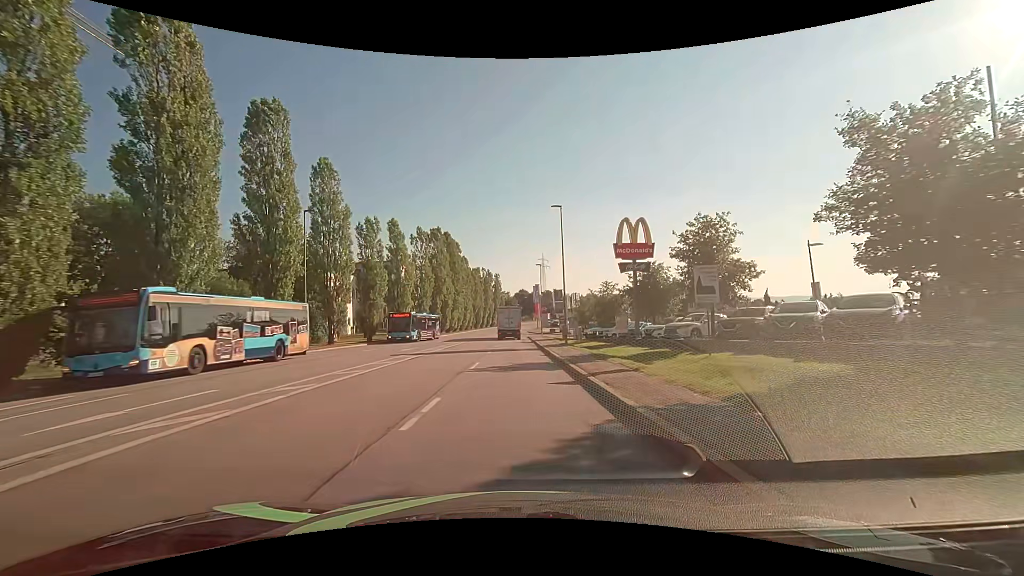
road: tertiary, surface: asphalt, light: Day
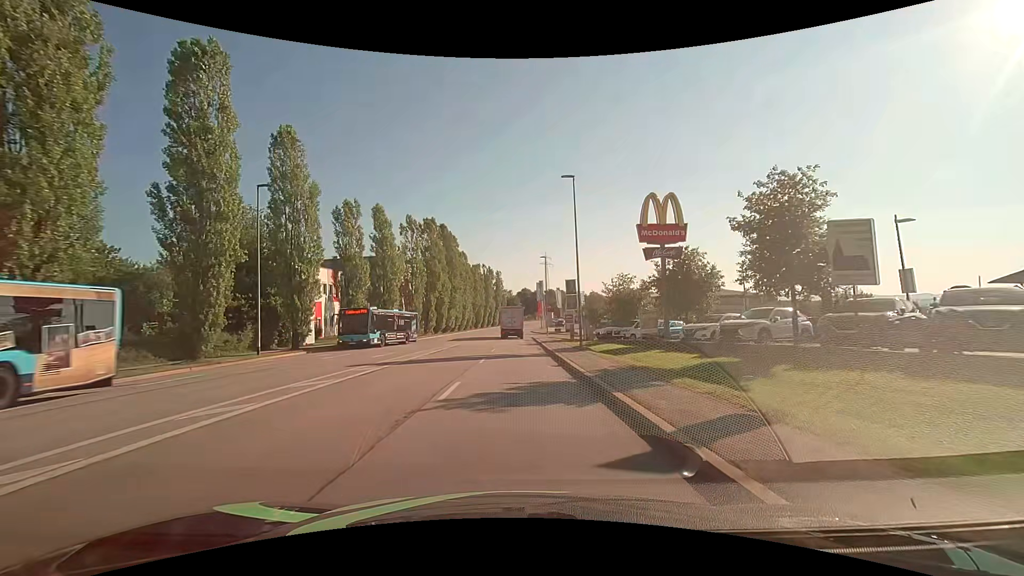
(+0.1, +7.2) m; 0°
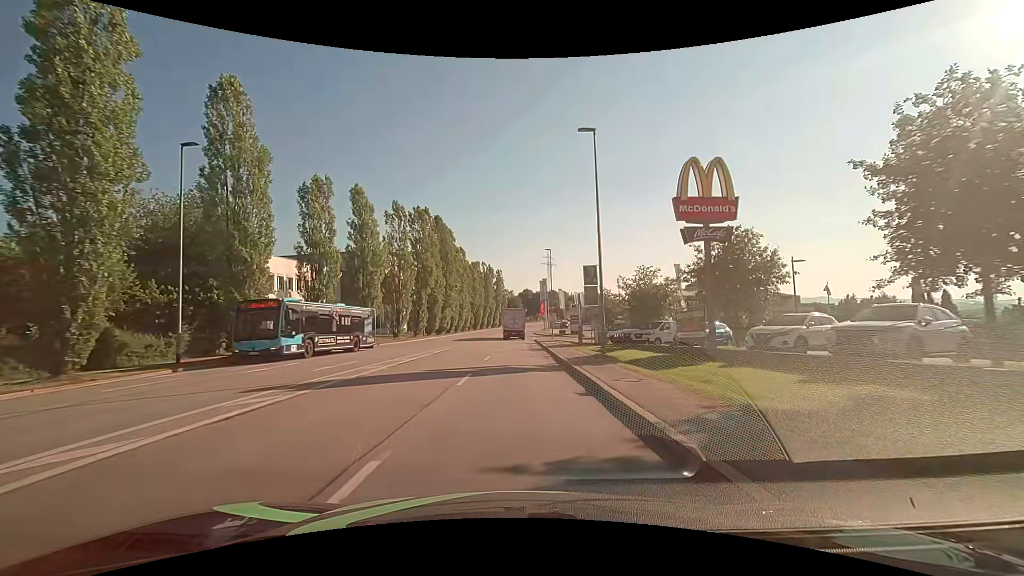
(0.0, +7.3) m; 0°
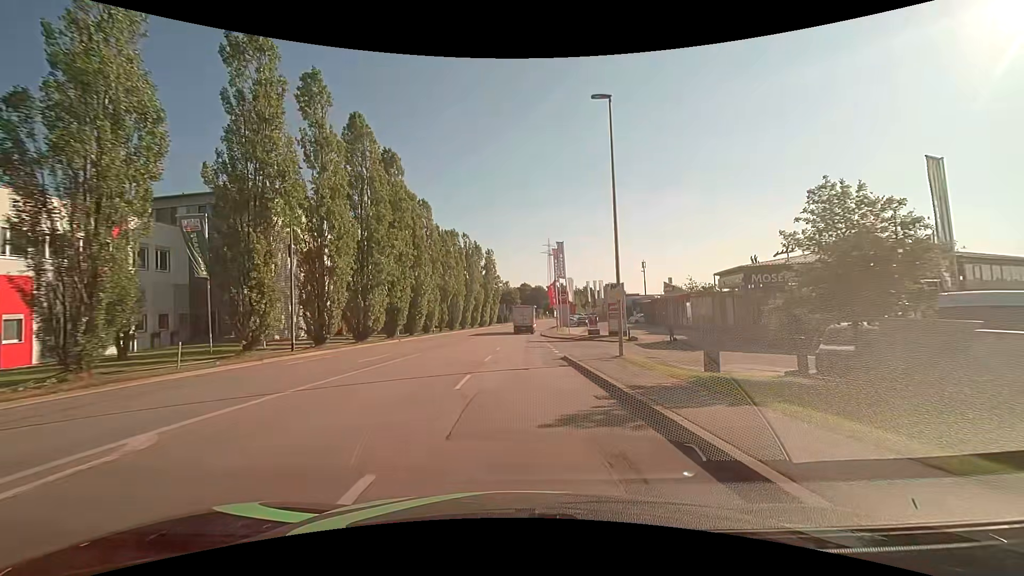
(-0.3, +38.1) m; 0°
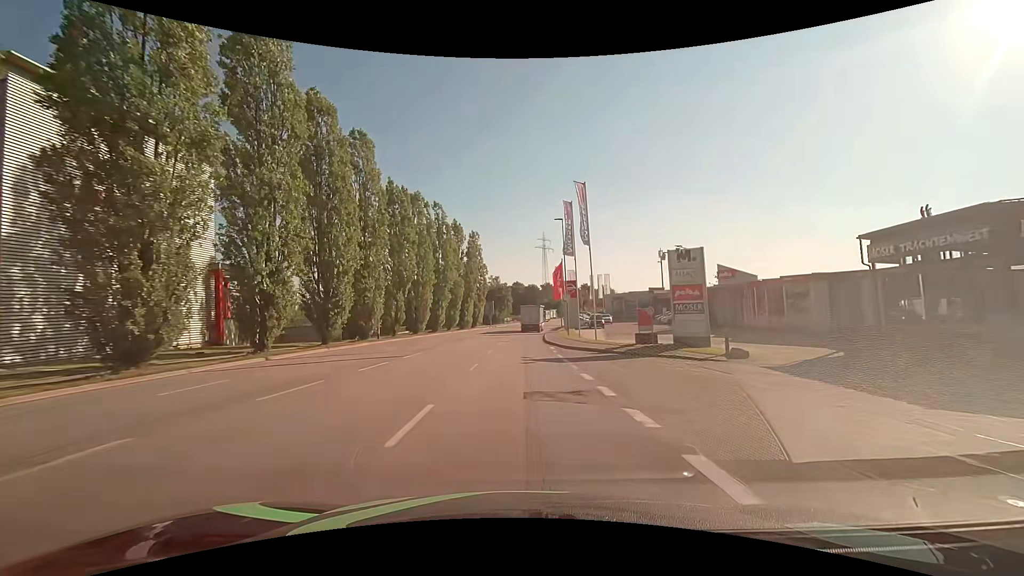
(+0.1, +23.0) m; +1°
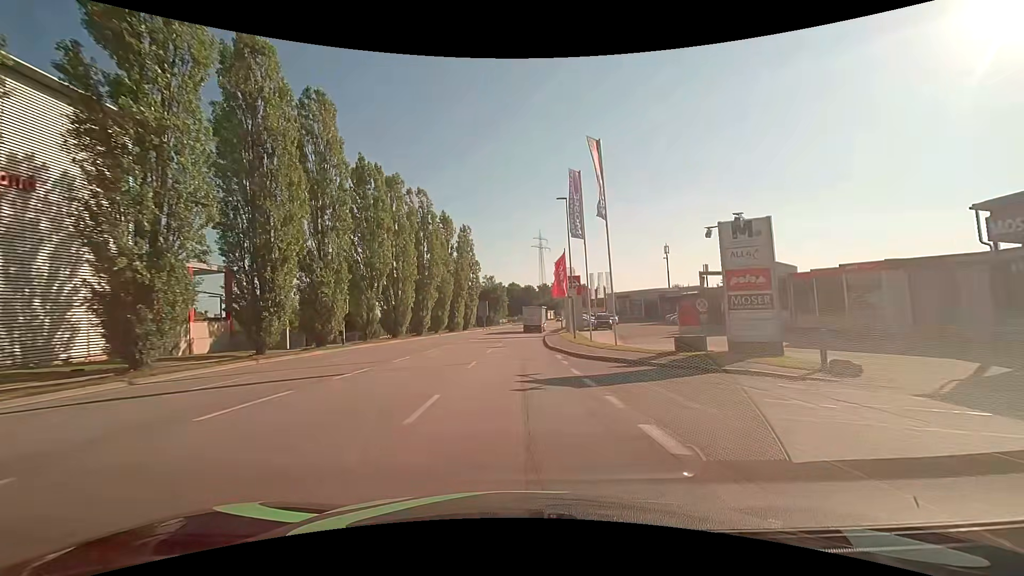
(+0.1, +7.7) m; +1°
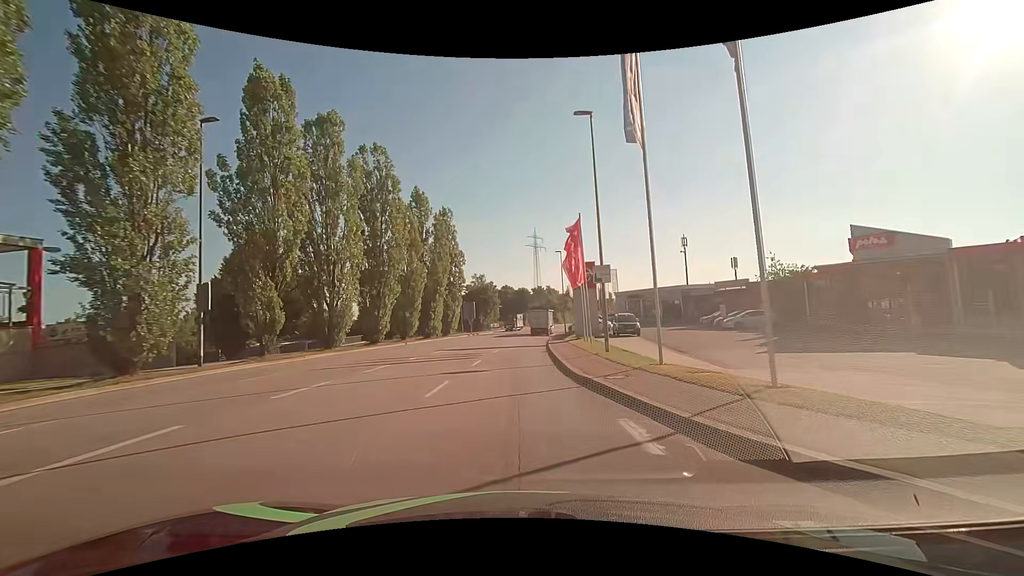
(+0.1, +15.2) m; 0°
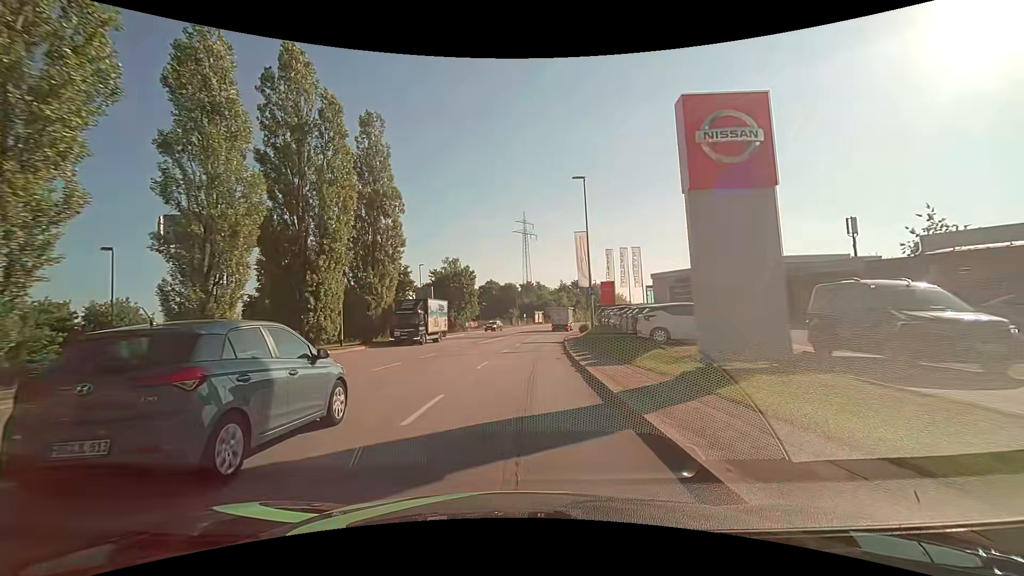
(+0.5, +30.4) m; +2°
(0, +10) (0, +20) (+1, +30) (+2, +40) (+3, +50) (+4, +60) (+5, +70) (+7, +80) (+9, +89) (+10, +99) m
